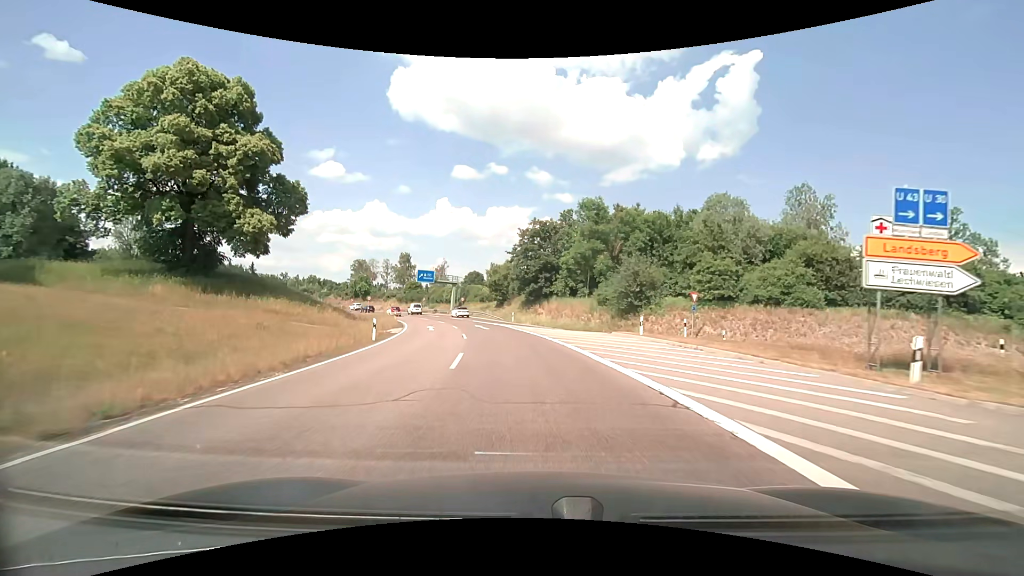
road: trunk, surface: asphalt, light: Day
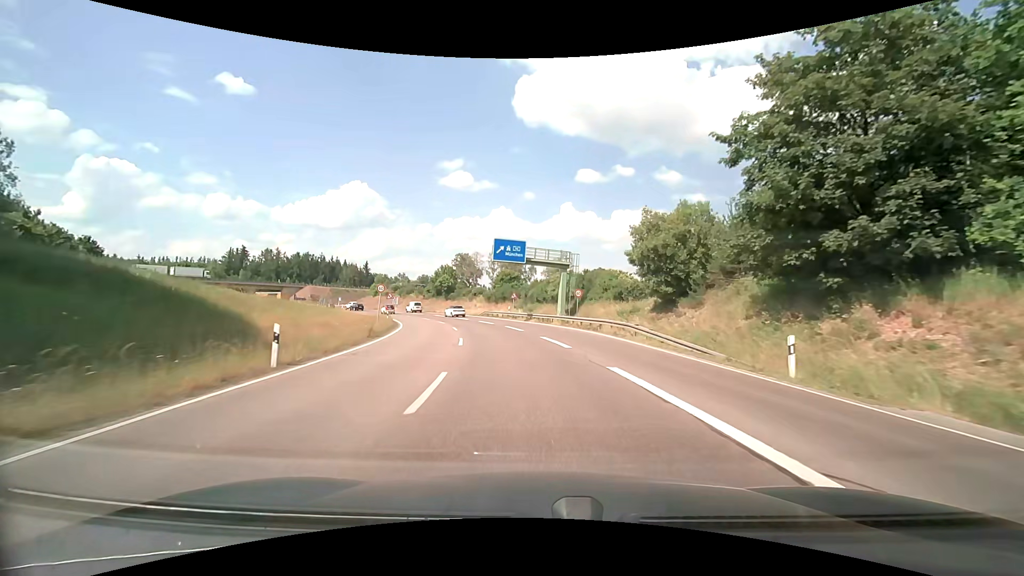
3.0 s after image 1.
(-5.1, +40.9) m; -14°
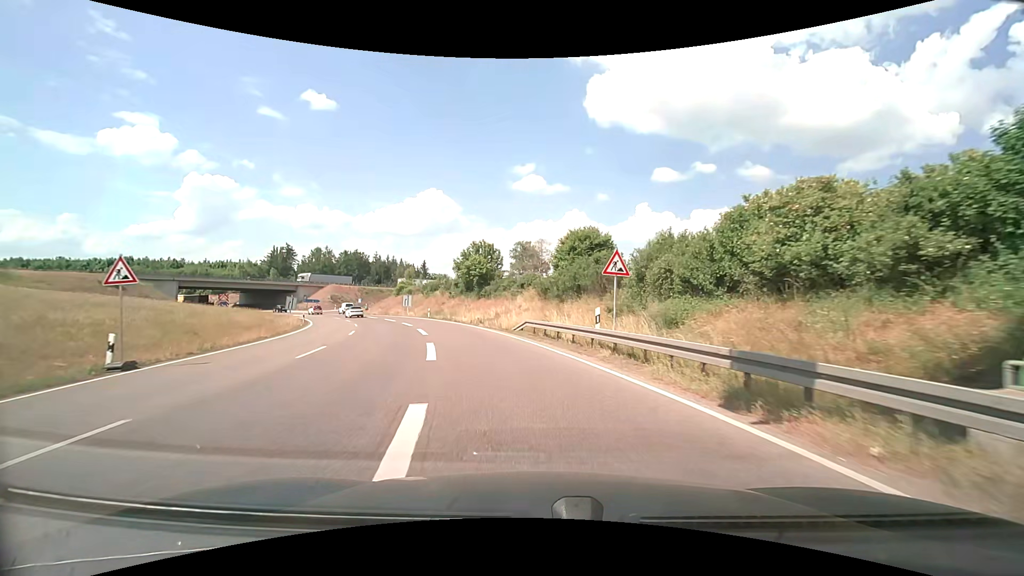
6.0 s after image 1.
(-2.5, +40.2) m; -8°
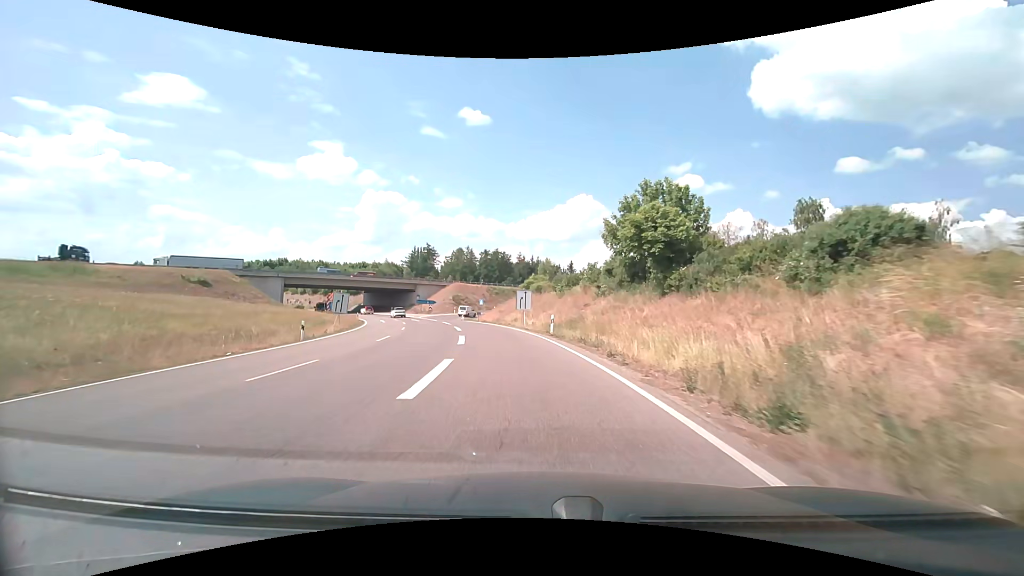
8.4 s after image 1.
(-4.4, +29.4) m; -17°
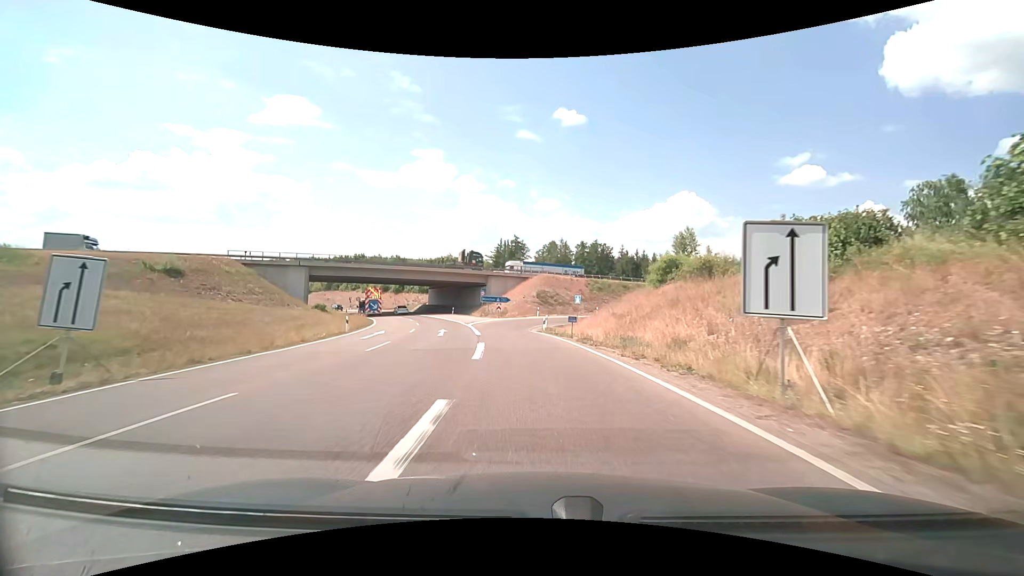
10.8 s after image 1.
(-3.1, +30.7) m; -11°
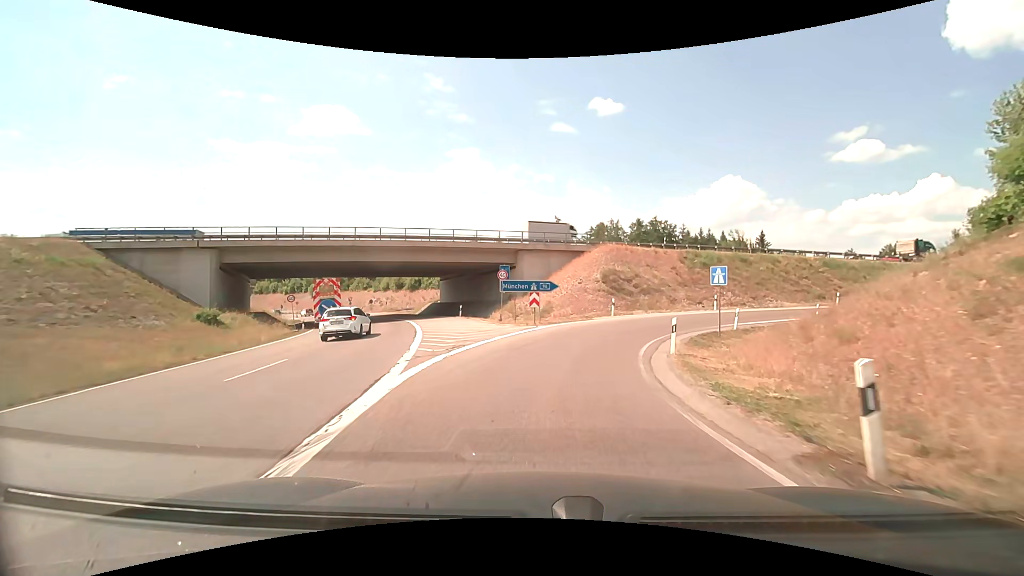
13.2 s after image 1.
(-1.9, +29.8) m; -5°
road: motorway_link
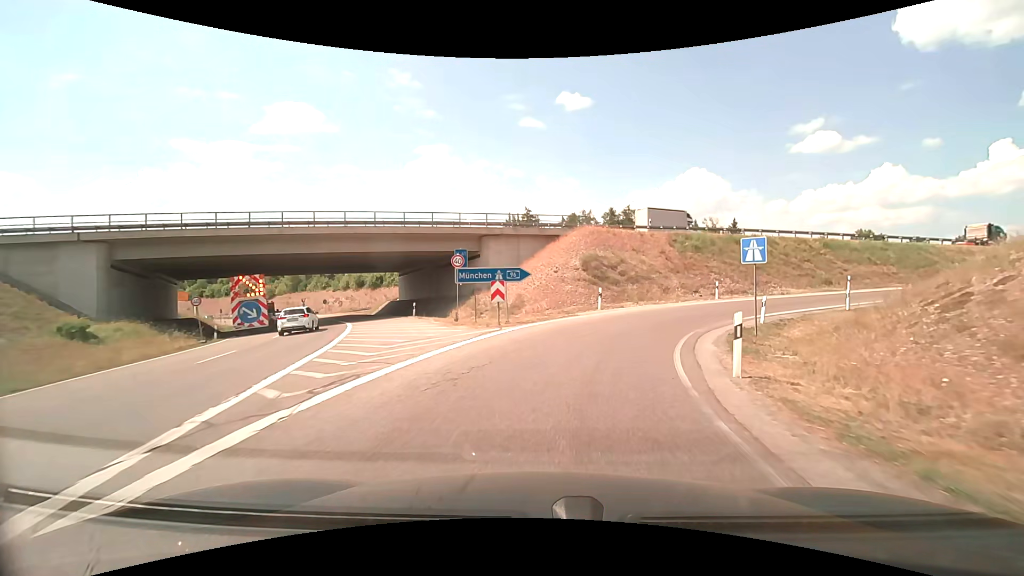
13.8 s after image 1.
(+0.2, +7.0) m; +3°
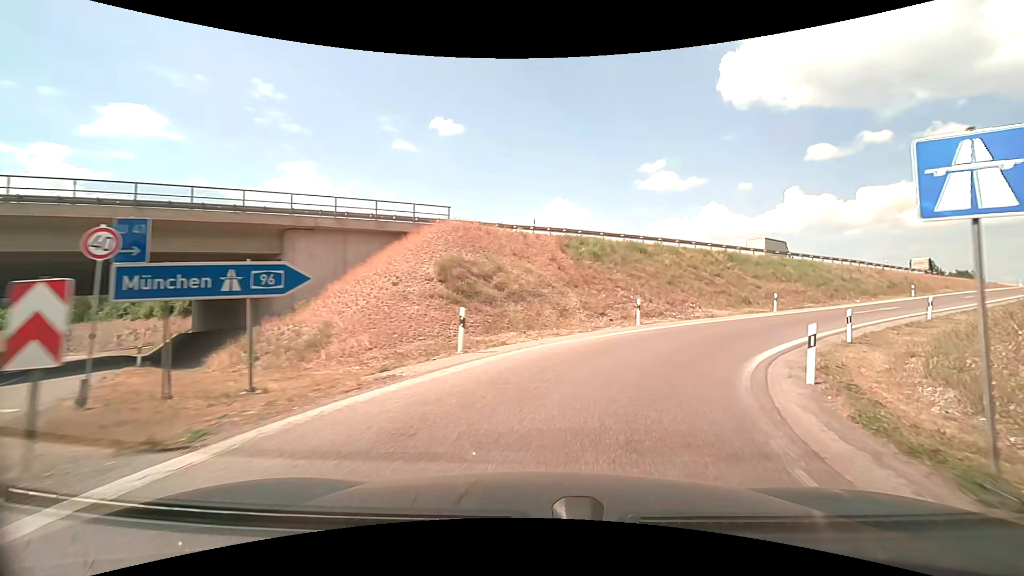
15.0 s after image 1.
(+1.2, +13.1) m; +12°
(+2, +10) (+6, +19) (+13, +26) (+21, +32) (+29, +38) (+37, +44) (+45, +50) (+53, +56) (+61, +62) (+68, +69) m
